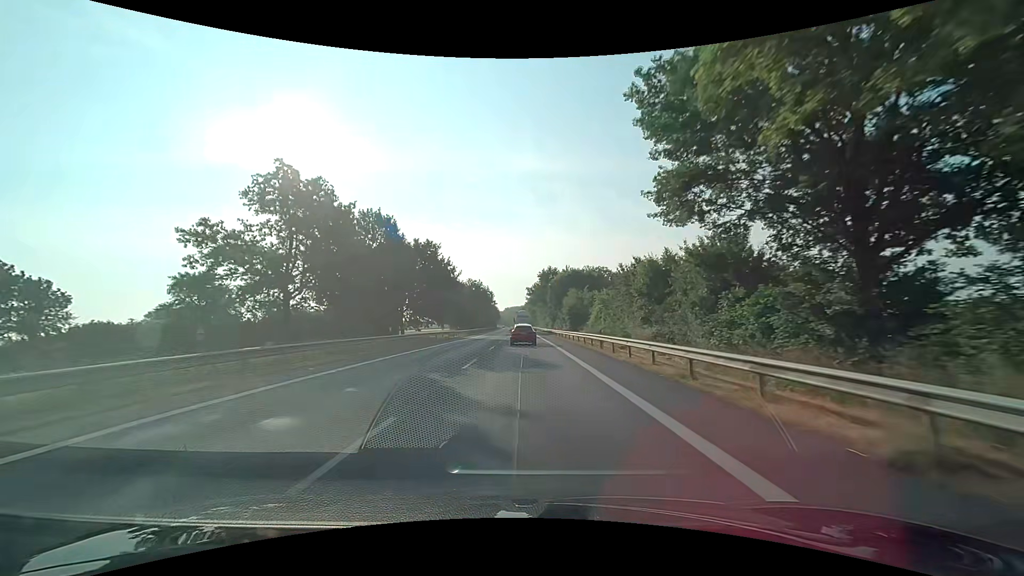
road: primary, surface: asphalt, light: Day
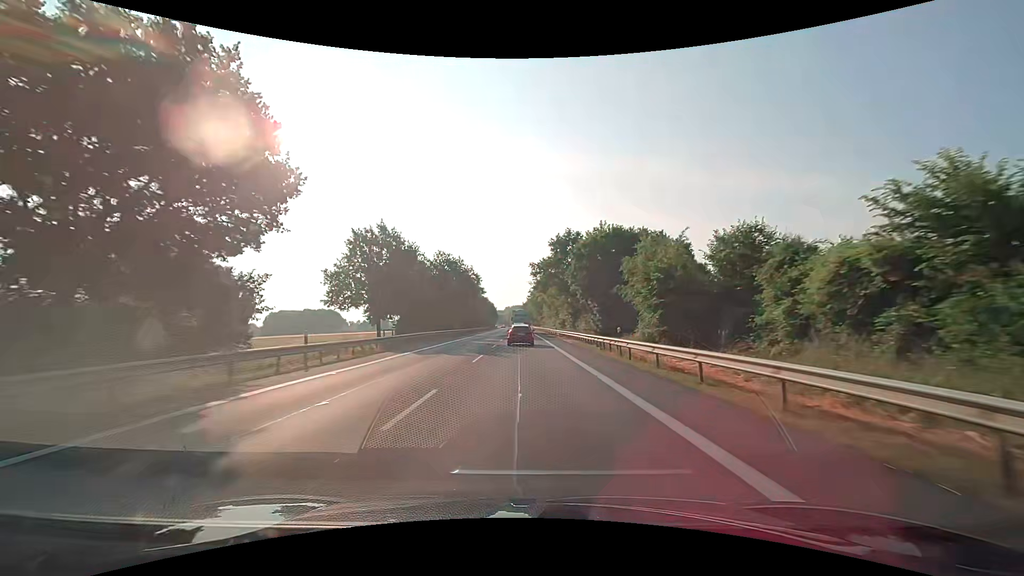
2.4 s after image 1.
(-0.1, +44.9) m; 0°
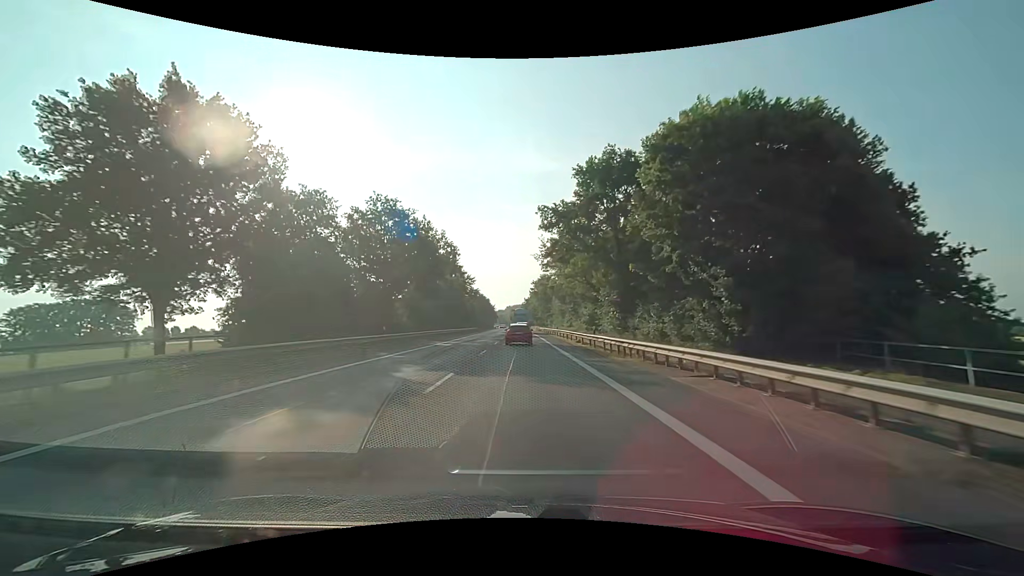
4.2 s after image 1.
(0.0, +33.1) m; 0°
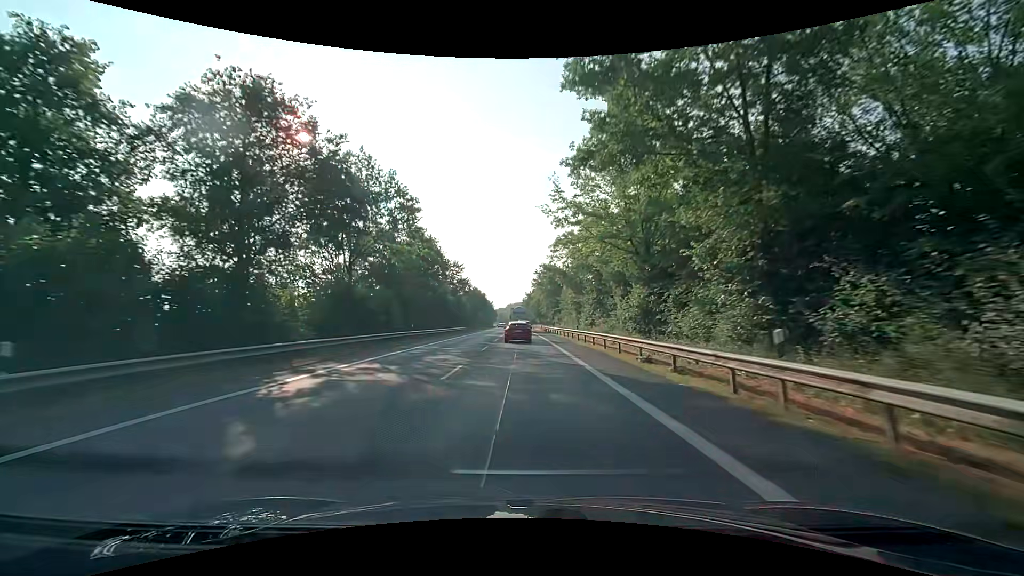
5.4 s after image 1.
(0.0, +21.8) m; 0°
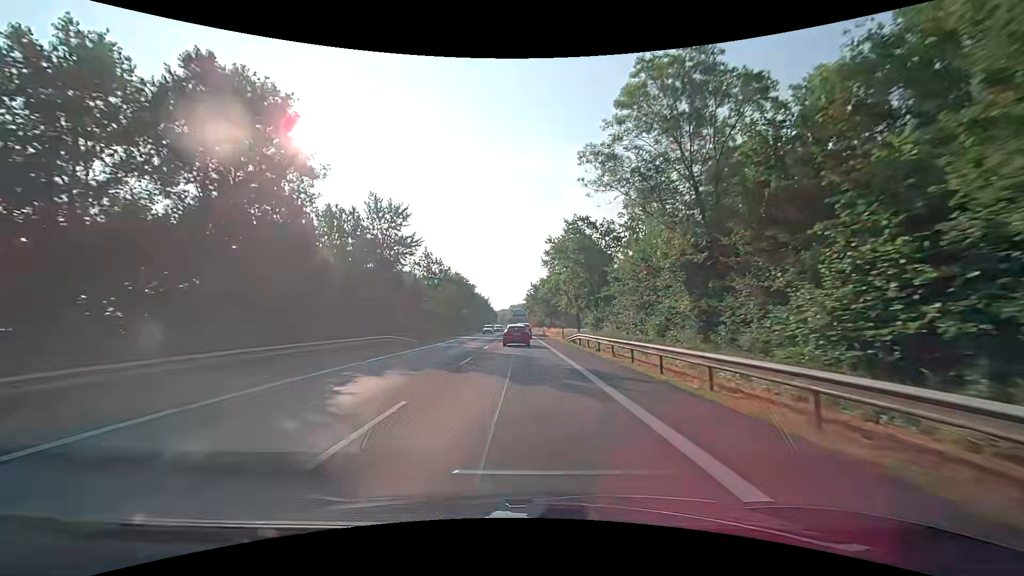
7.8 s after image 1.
(-0.2, +43.2) m; -1°
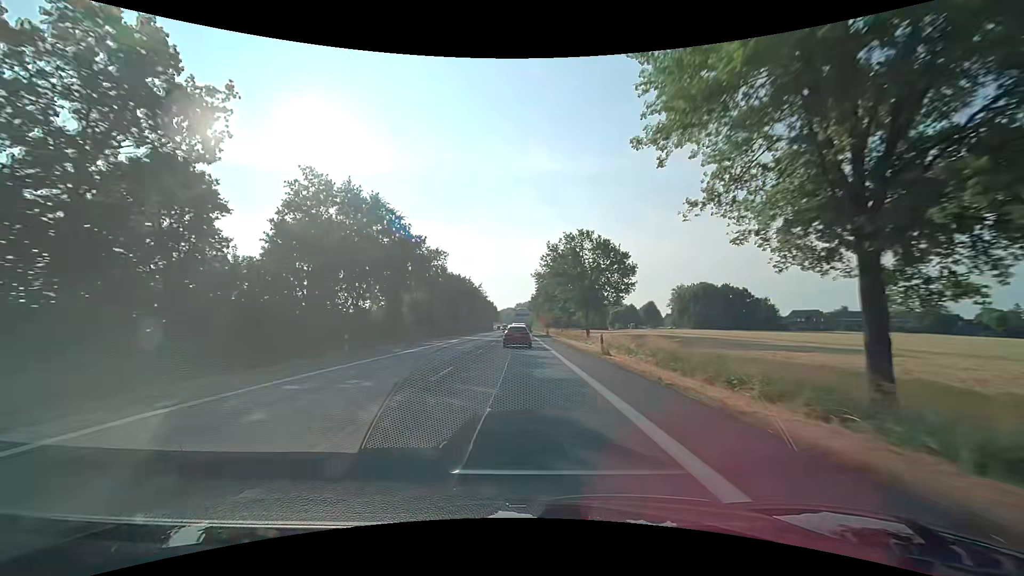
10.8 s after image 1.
(0.0, +52.8) m; 0°
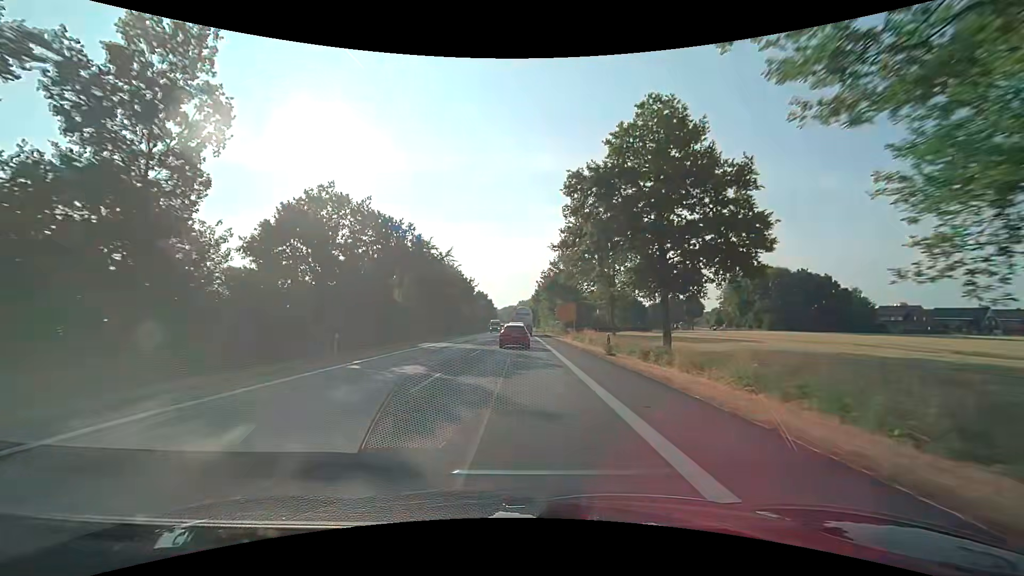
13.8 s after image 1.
(-0.1, +50.5) m; 0°
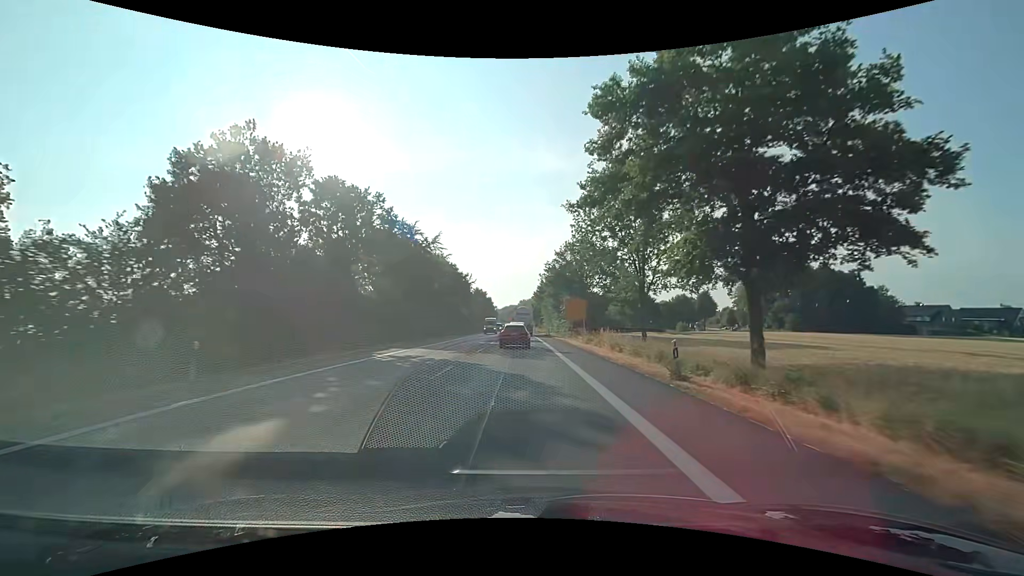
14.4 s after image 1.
(0.0, +9.7) m; 0°
(0, +10) (0, +20) (0, +30) (0, +40) (0, +50) (0, +60) (0, +70) (0, +80) (0, +90) (0, +100) m
